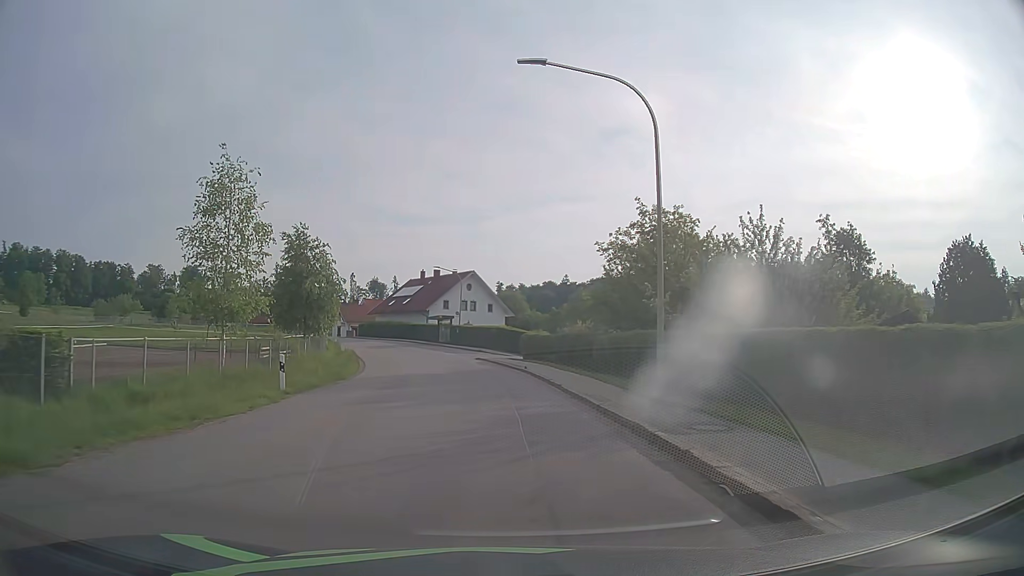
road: tertiary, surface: asphalt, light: Day
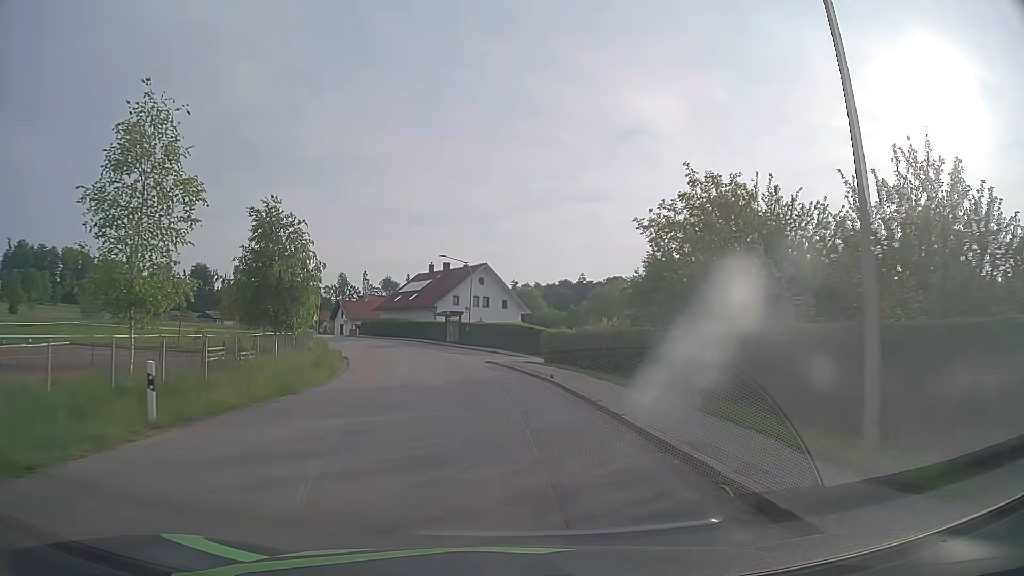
(-0.1, +7.8) m; -1°
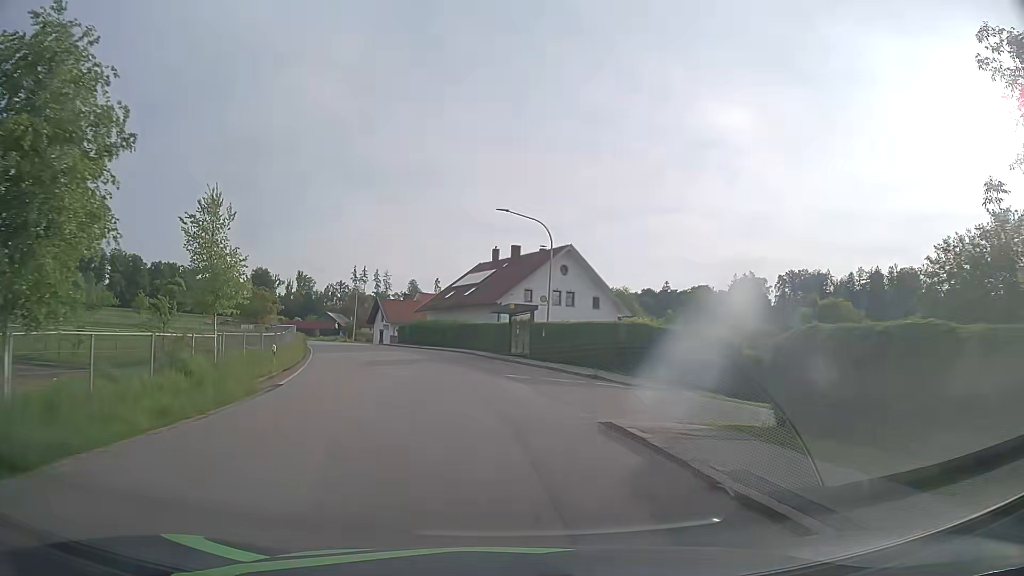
(-1.1, +23.1) m; -6°
(0, +10) (-2, +20) (-3, +30) (-6, +39) (-9, +49) (-12, +58) (-16, +68) (-20, +77) (-24, +86) (-28, +95) m
